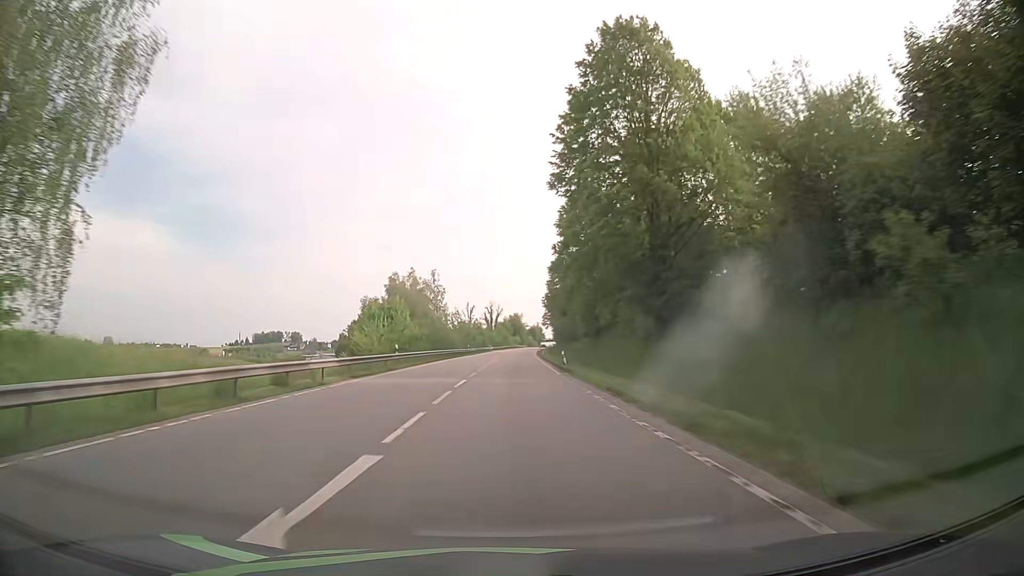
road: primary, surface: asphalt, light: Day
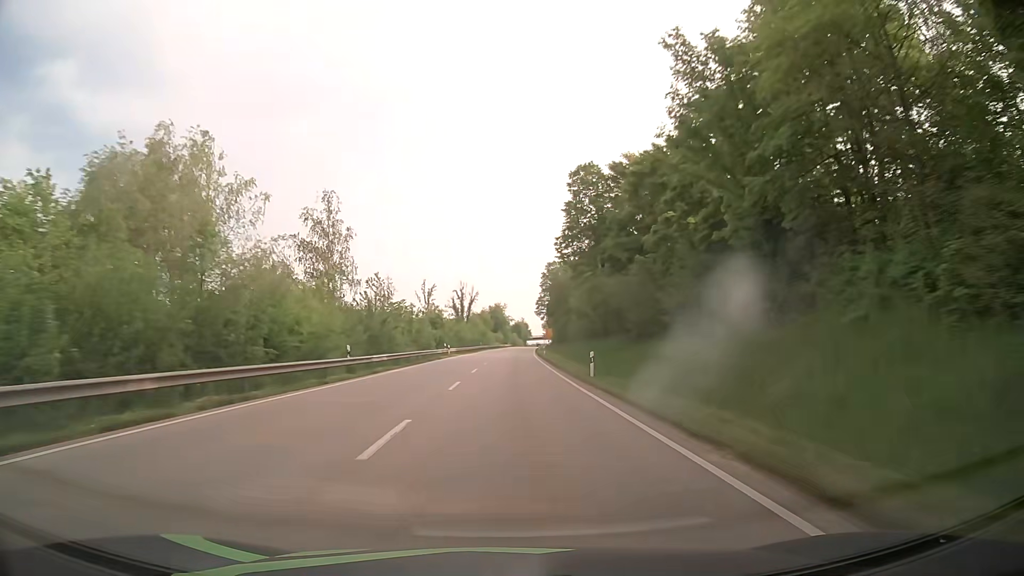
(+0.4, +63.1) m; +1°
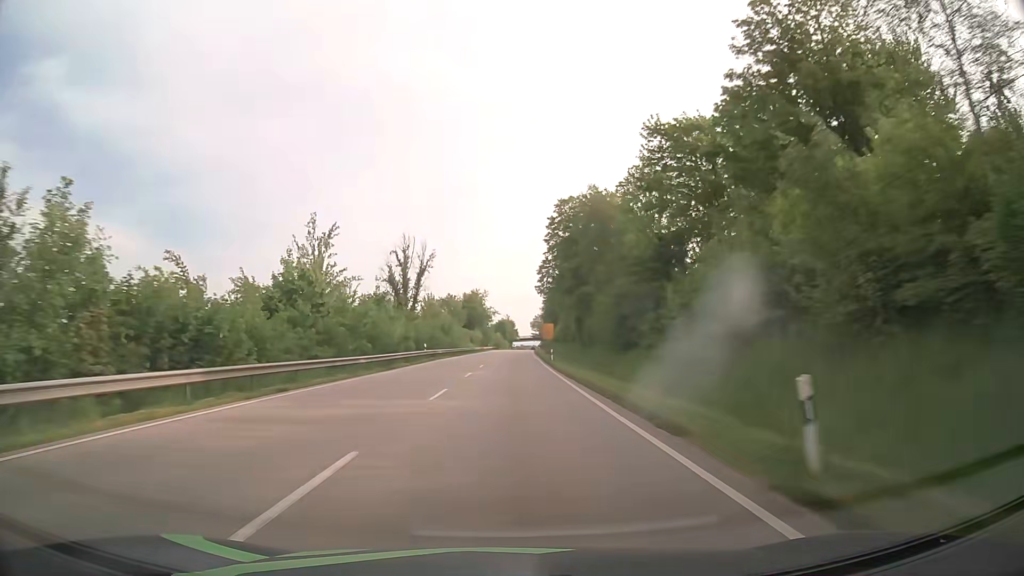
(+0.9, +63.1) m; +2°
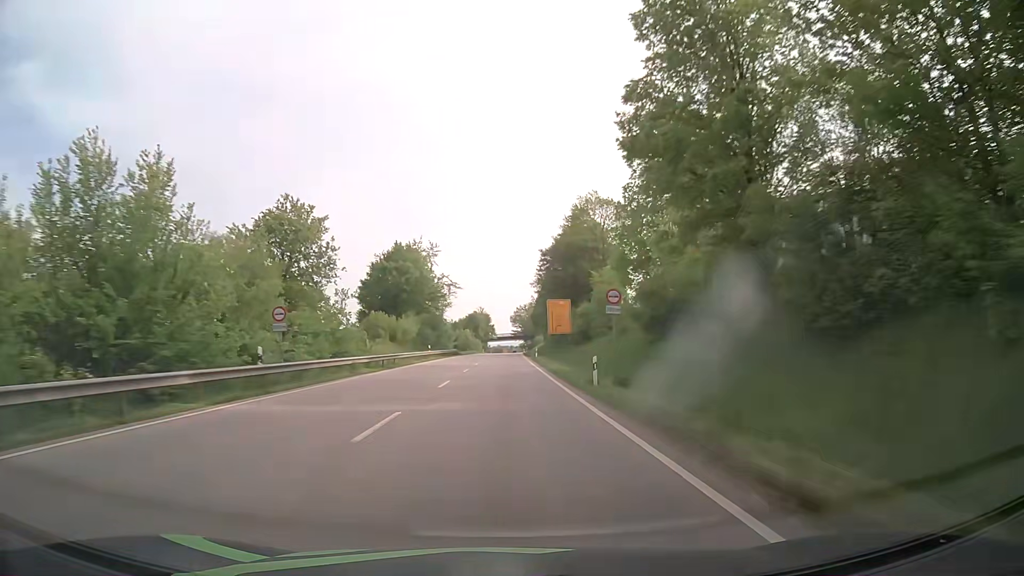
(+1.3, +78.5) m; +2°
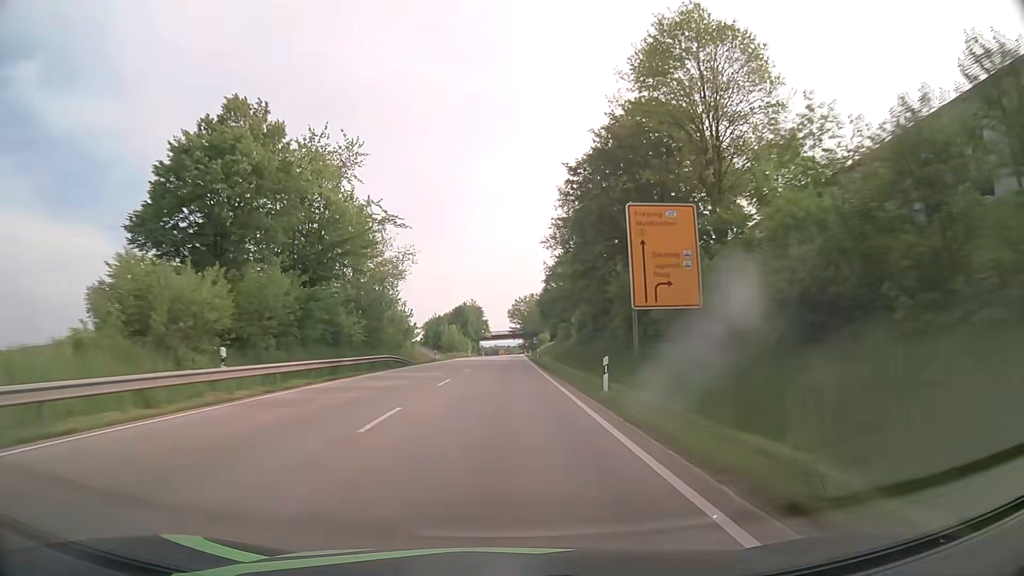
(+0.4, +46.6) m; +1°
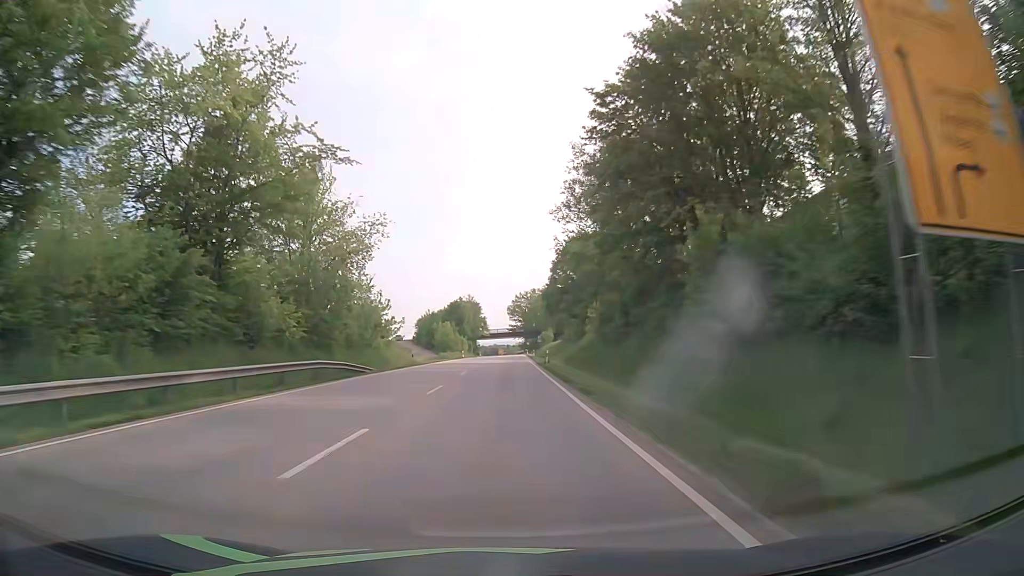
(0.0, +15.4) m; 0°
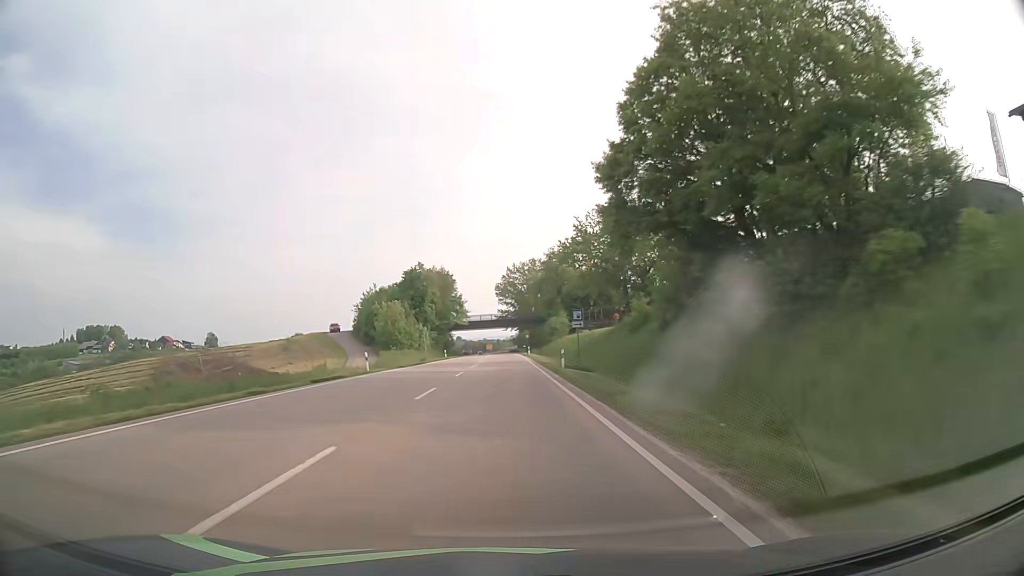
(+0.5, +61.6) m; +1°
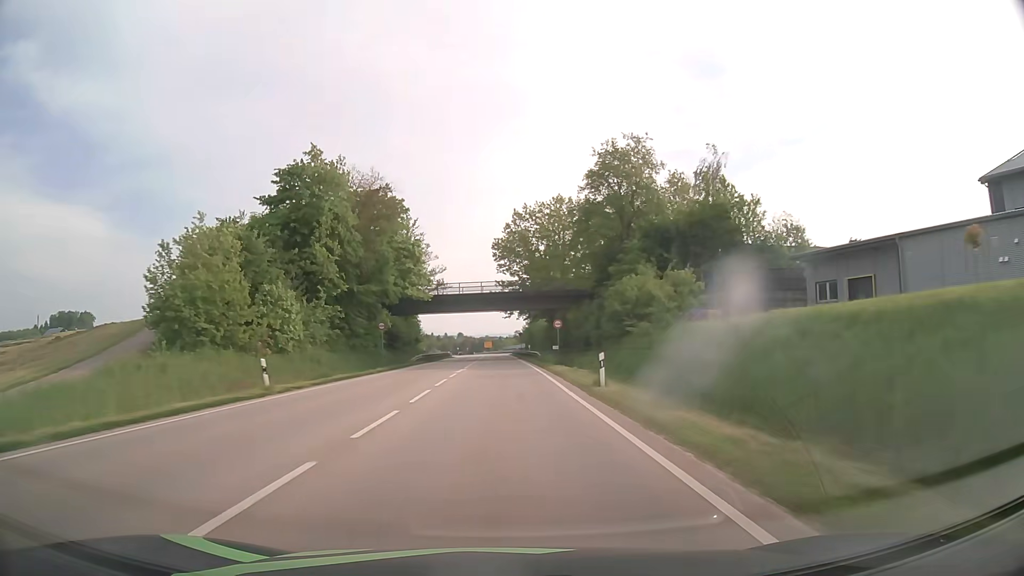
(-0.3, +61.2) m; -1°
(0, +10) (0, +20) (0, +30) (0, +40) (0, +50) (0, +60) (-1, +70) (-1, +80) (-1, +90) (-1, +100) m
